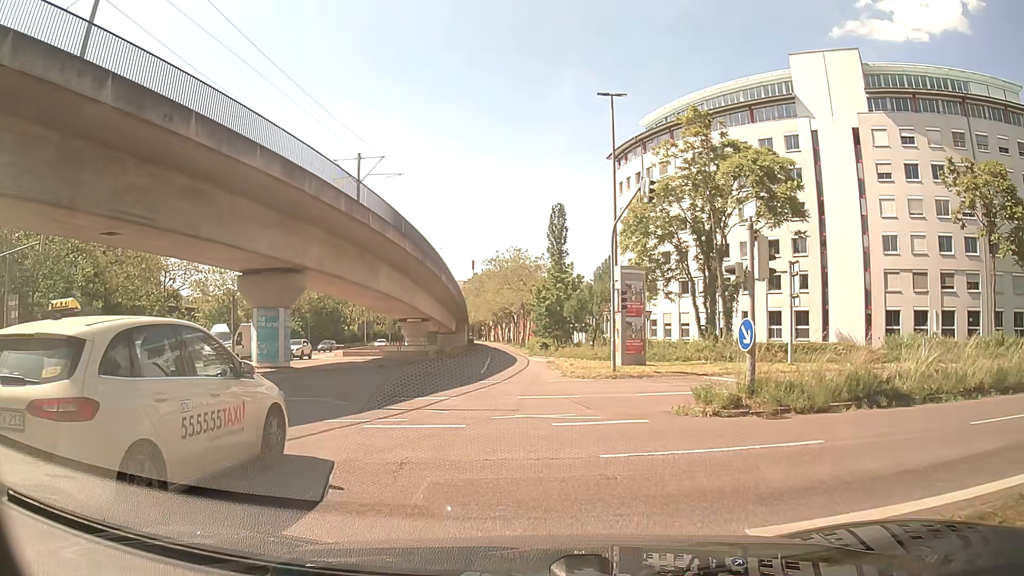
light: Day
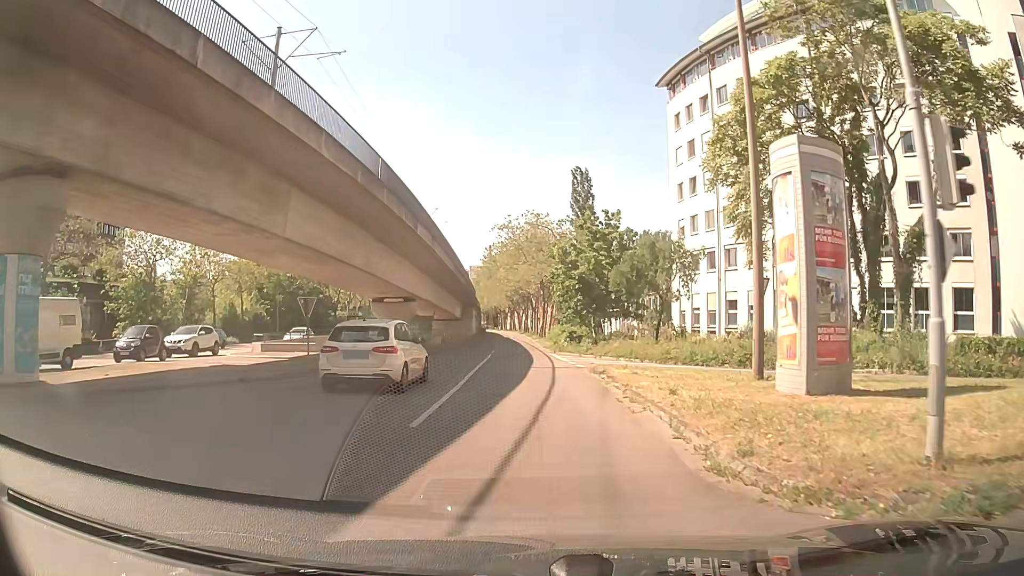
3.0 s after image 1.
(-0.5, +20.7) m; -2°
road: tertiary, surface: asphalt
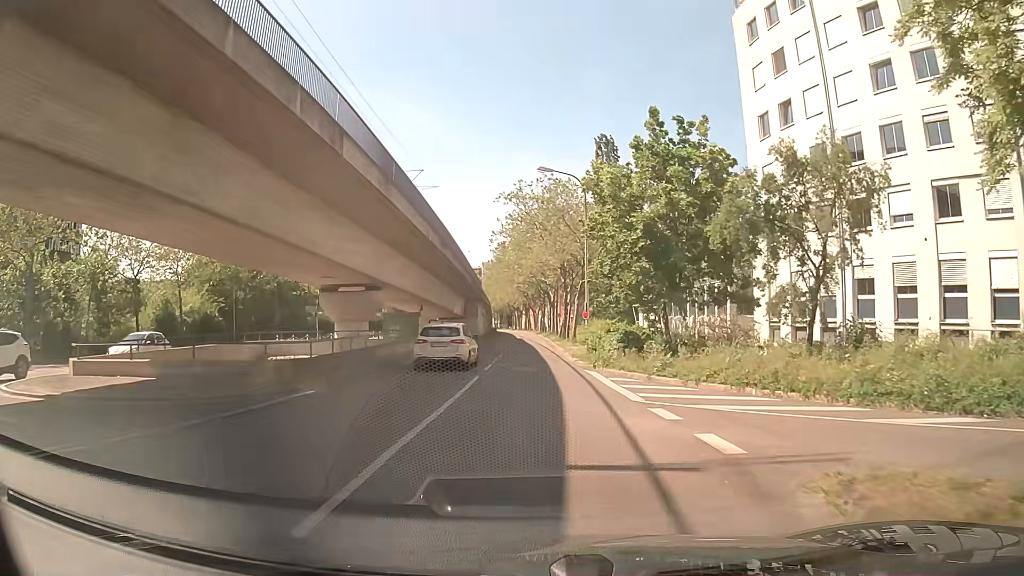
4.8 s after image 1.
(-0.1, +17.2) m; -1°
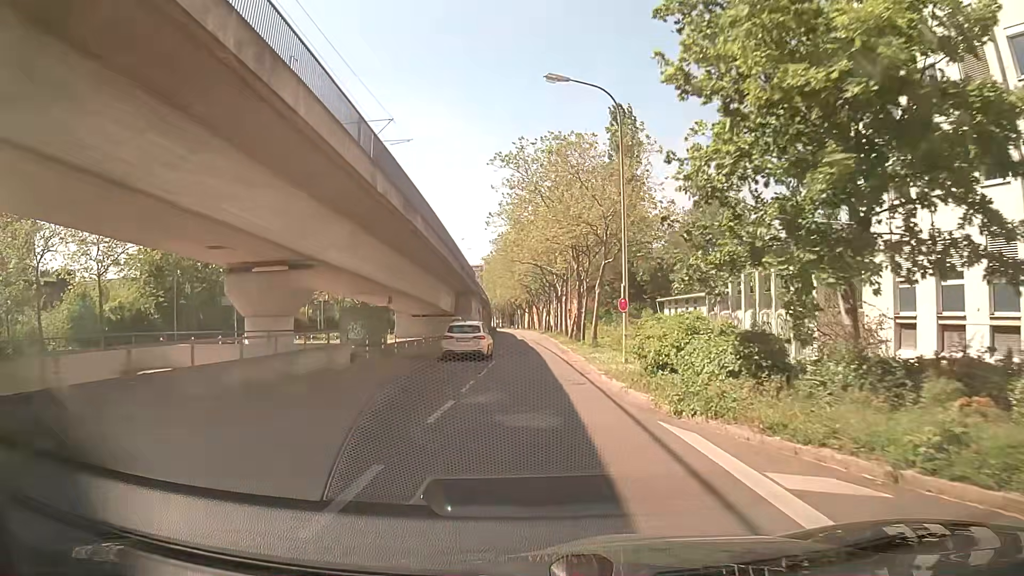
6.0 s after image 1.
(0.0, +12.8) m; +1°
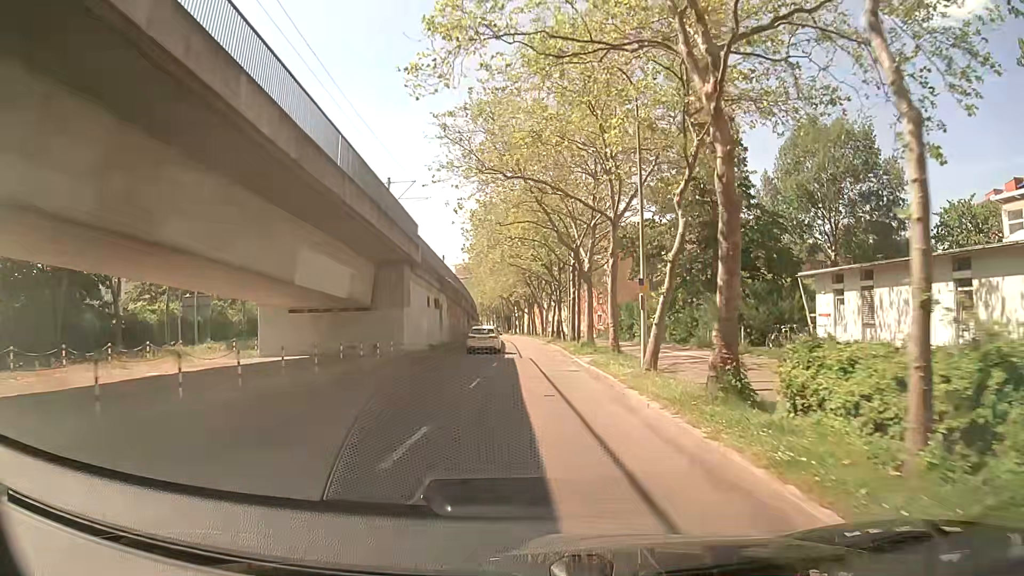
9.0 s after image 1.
(-0.4, +34.9) m; 0°
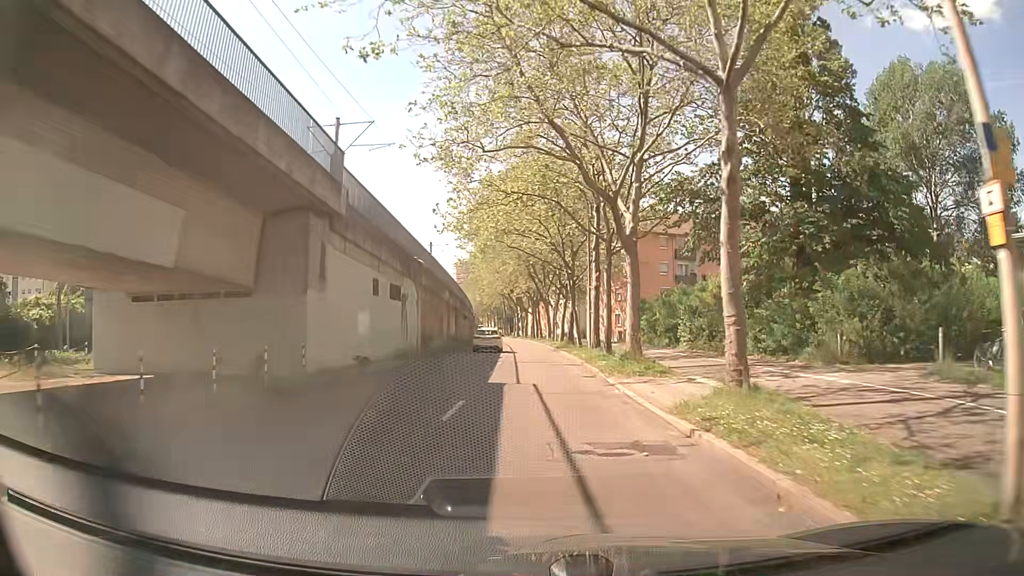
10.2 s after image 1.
(-0.2, +14.5) m; -2°
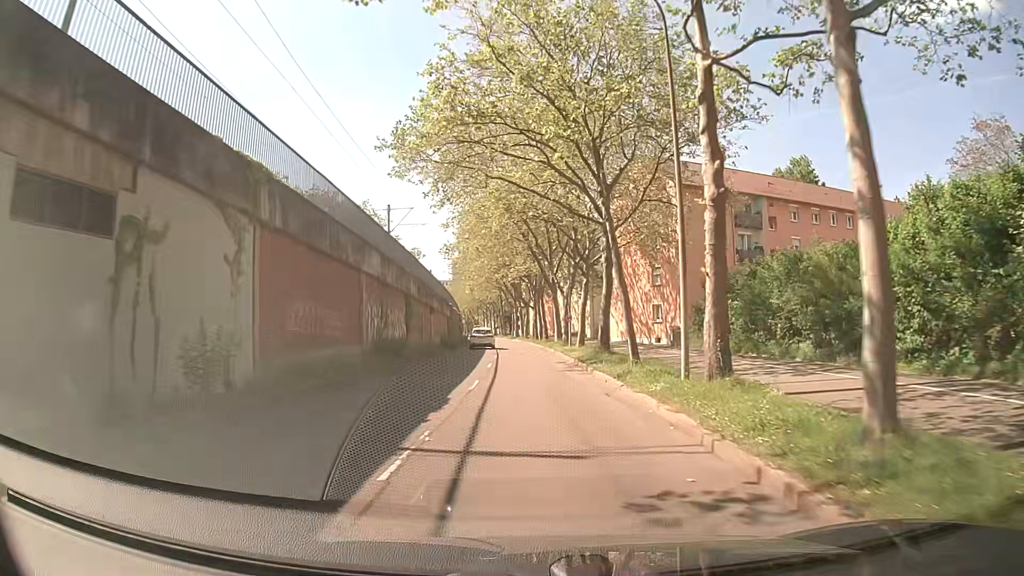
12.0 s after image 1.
(+0.6, +22.2) m; +2°
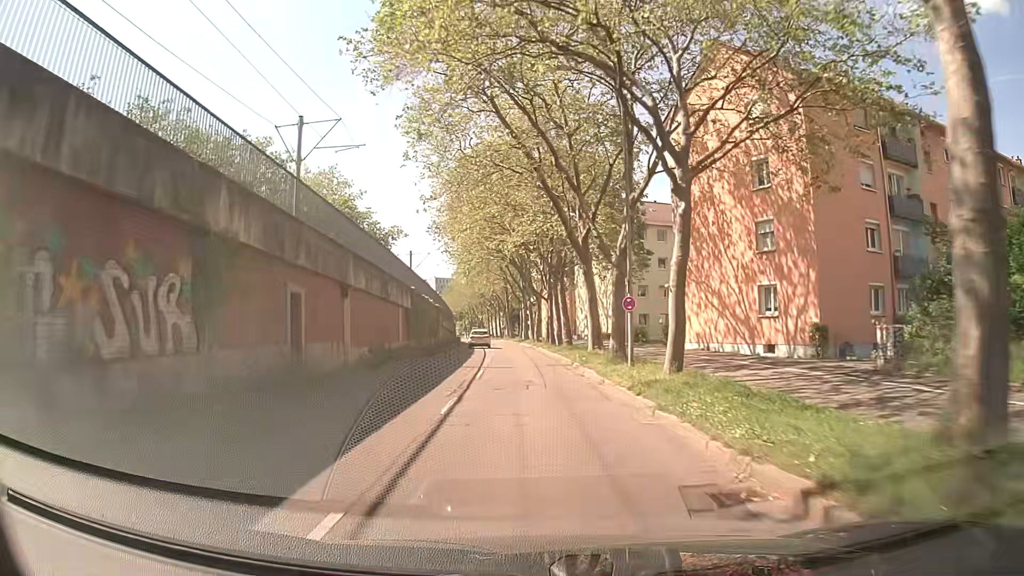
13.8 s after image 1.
(-0.3, +22.5) m; -1°
(0, +10) (0, +20) (-1, +30) (-1, +40) (-2, +50) (-3, +60) (-3, +70) (-4, +80) (-5, +90) (-7, +100) m
